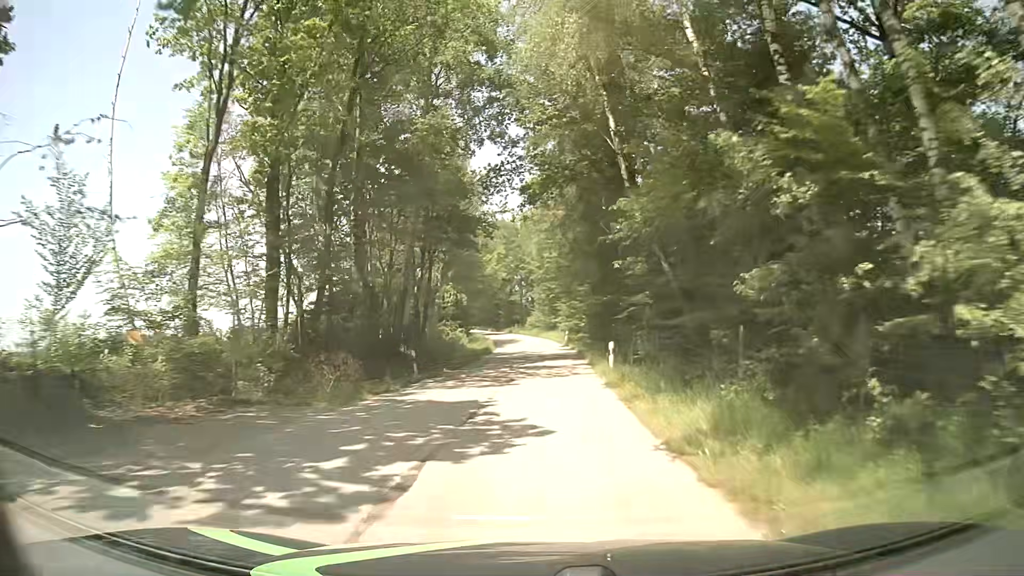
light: Day
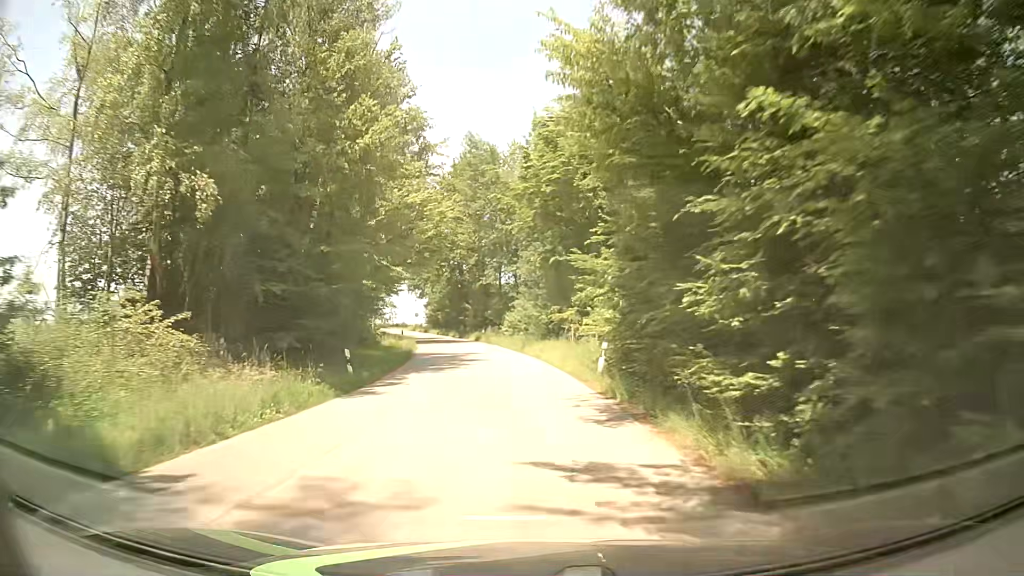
(+1.3, +42.7) m; +1°
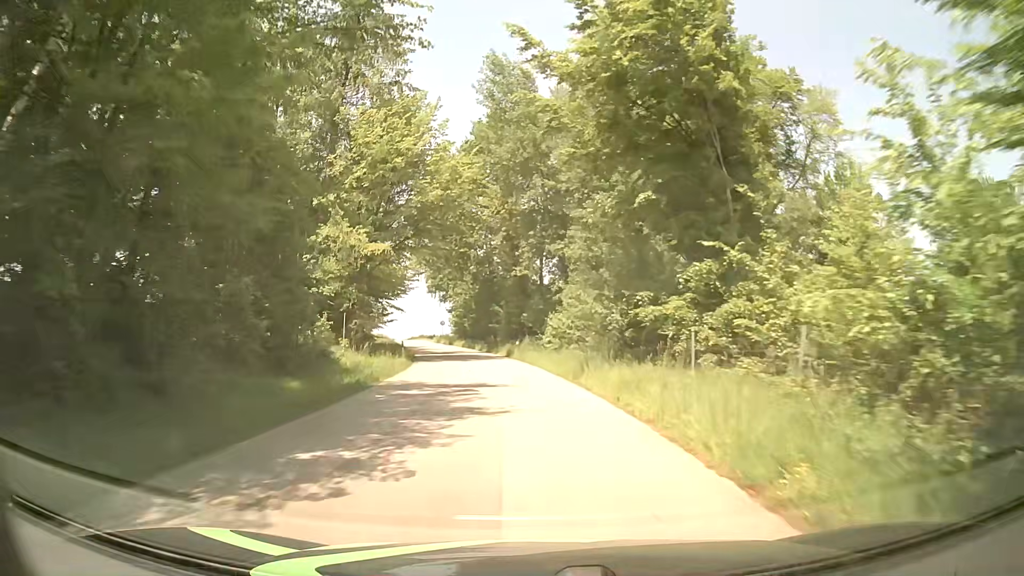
(-0.5, +17.0) m; -3°
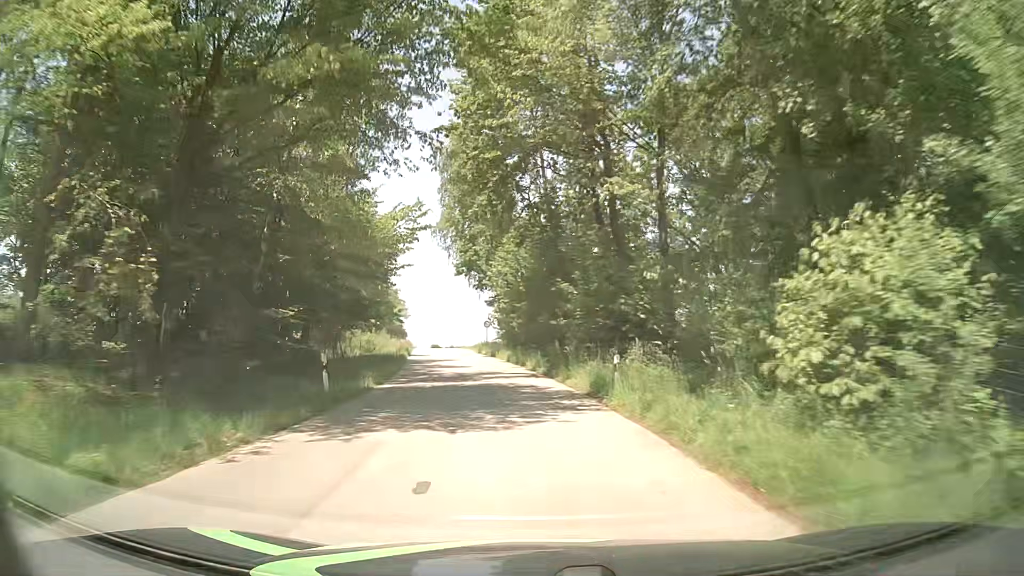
(-1.5, +25.2) m; -7°
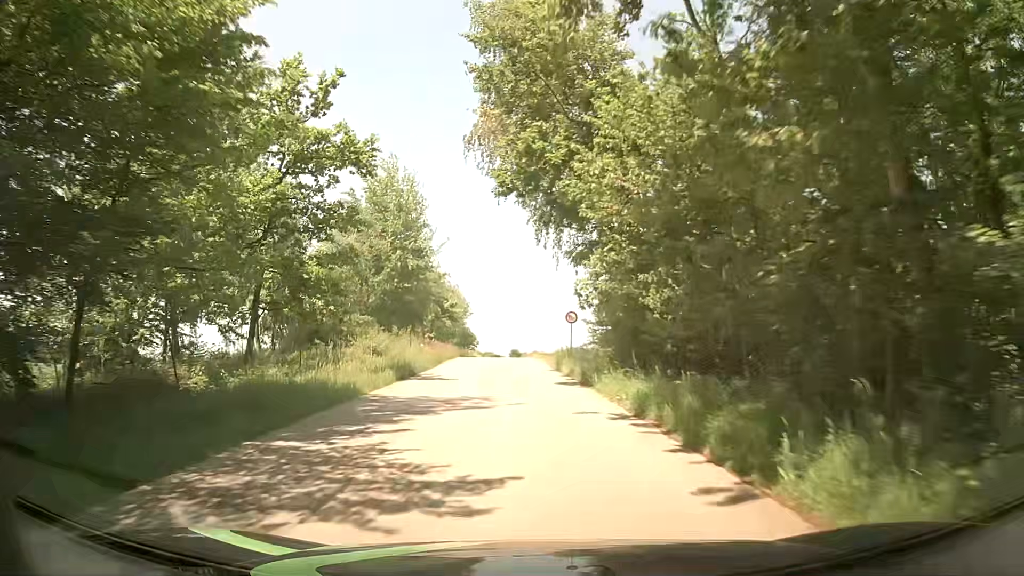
(-1.6, +25.2) m; -6°
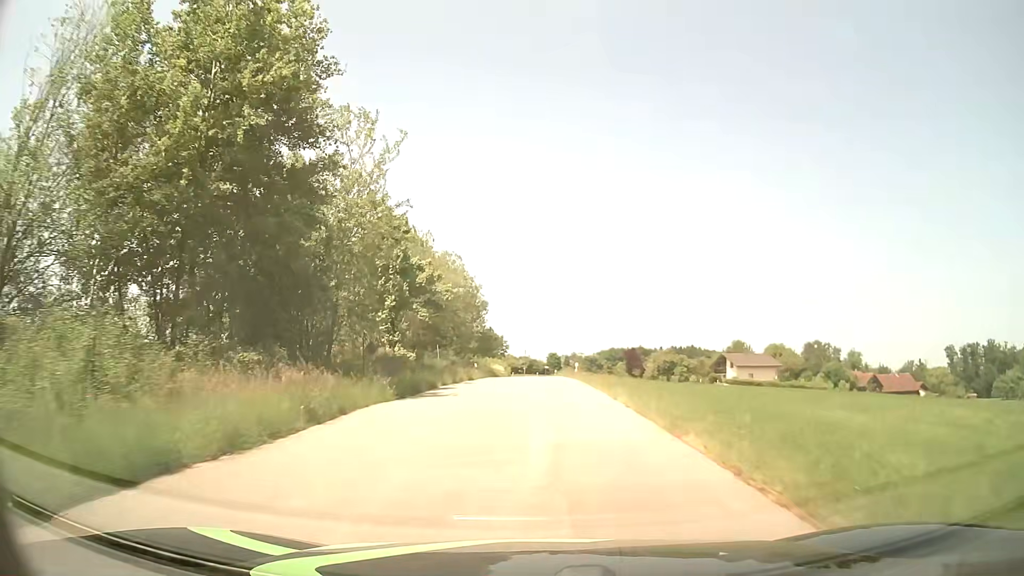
(-1.6, +34.5) m; -4°
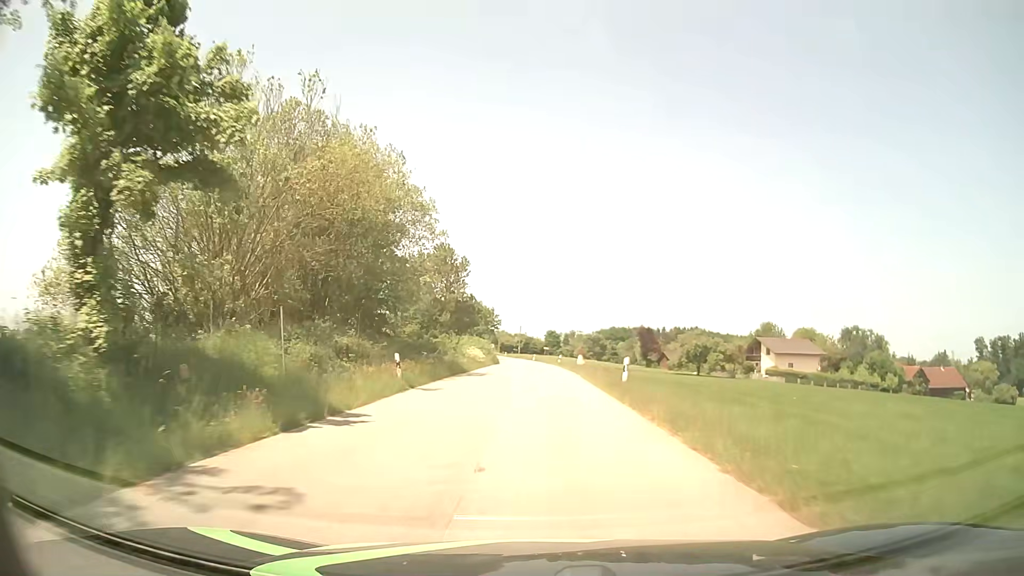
(-0.1, +26.9) m; 0°
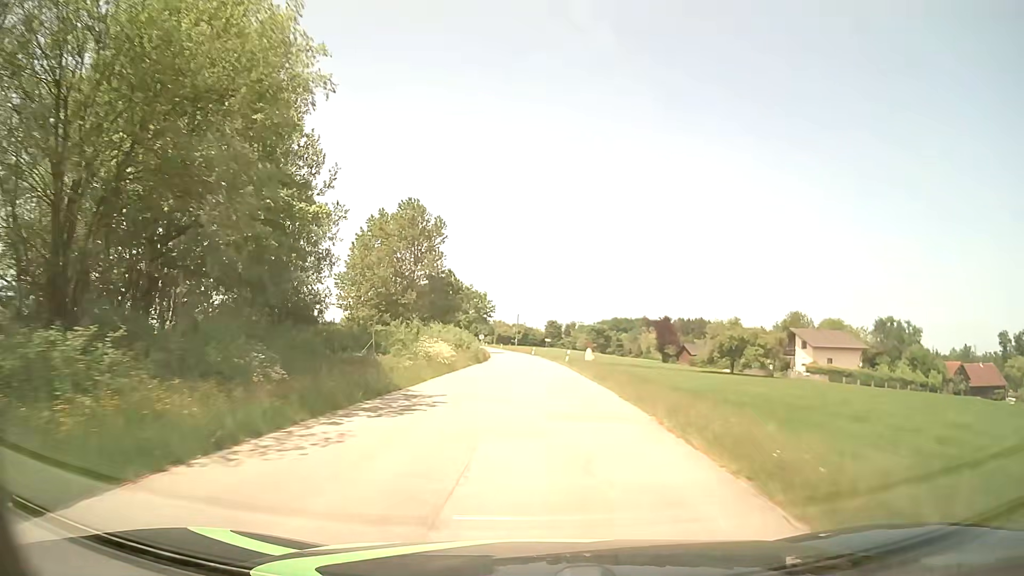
(0.0, +18.4) m; 0°
(0, +10) (0, +20) (0, +30) (0, +40) (0, +50) (0, +60) (-1, +70) (-1, +80) (-2, +90) (-3, +100) m
